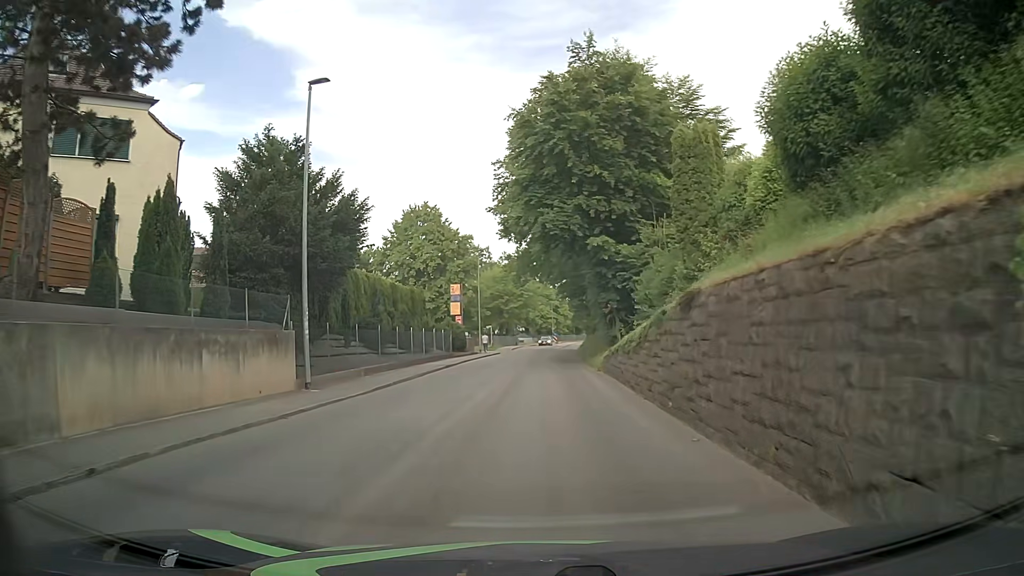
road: tertiary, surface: asphalt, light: Day
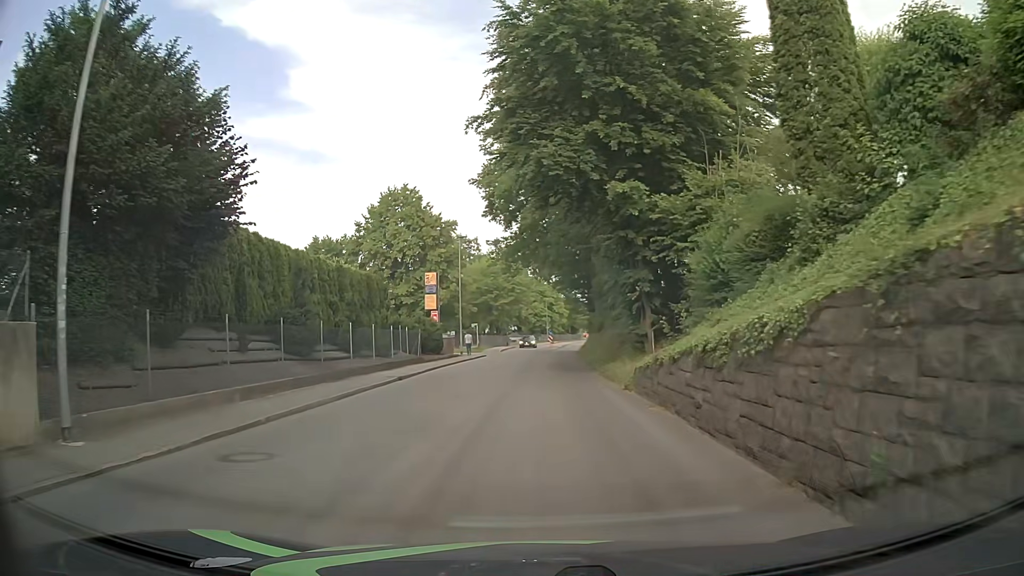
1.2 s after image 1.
(+0.1, +9.6) m; +2°
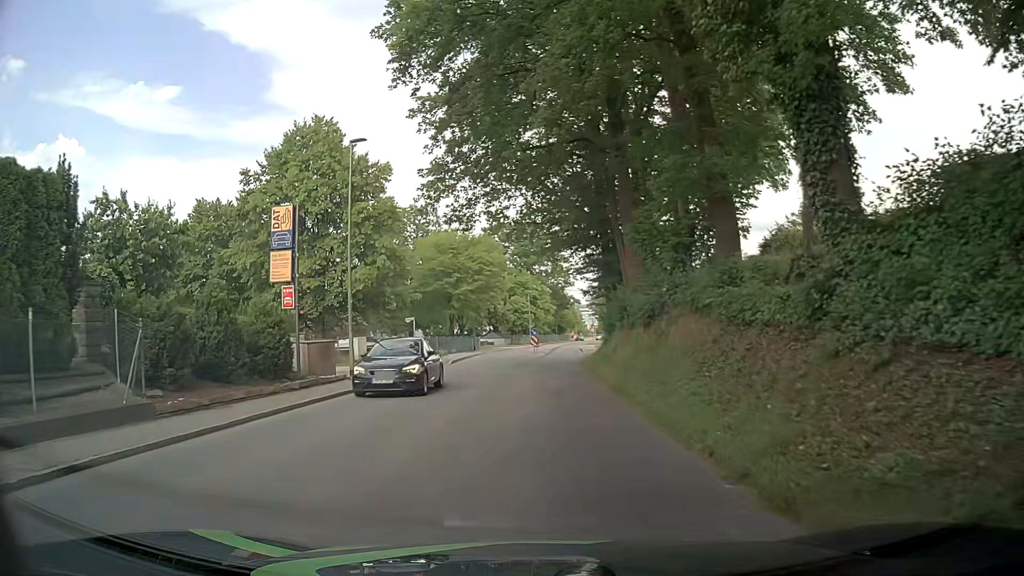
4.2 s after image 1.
(0.0, +23.9) m; +1°
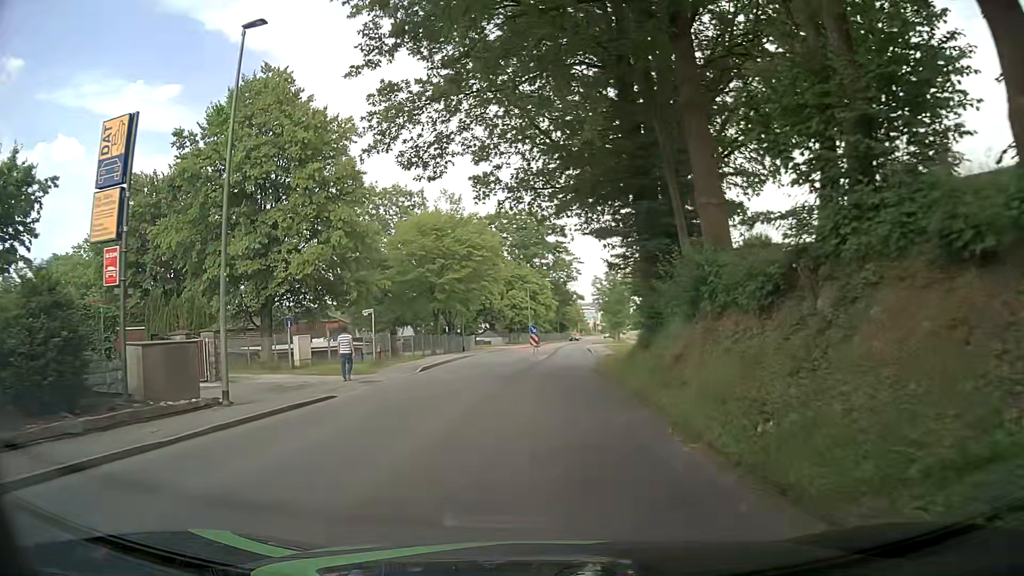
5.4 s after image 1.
(-0.1, +9.6) m; -1°
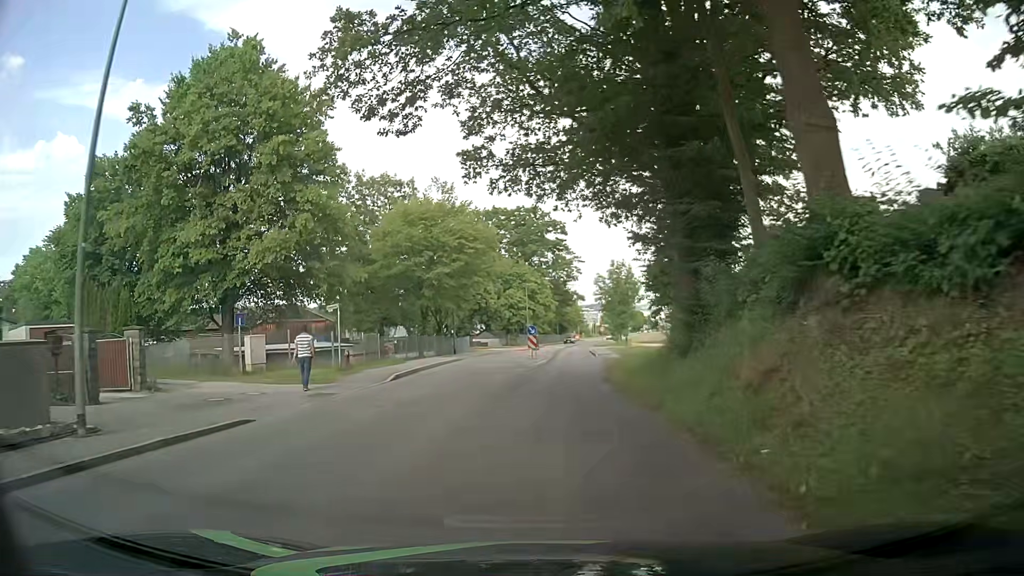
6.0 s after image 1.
(0.0, +4.8) m; 0°
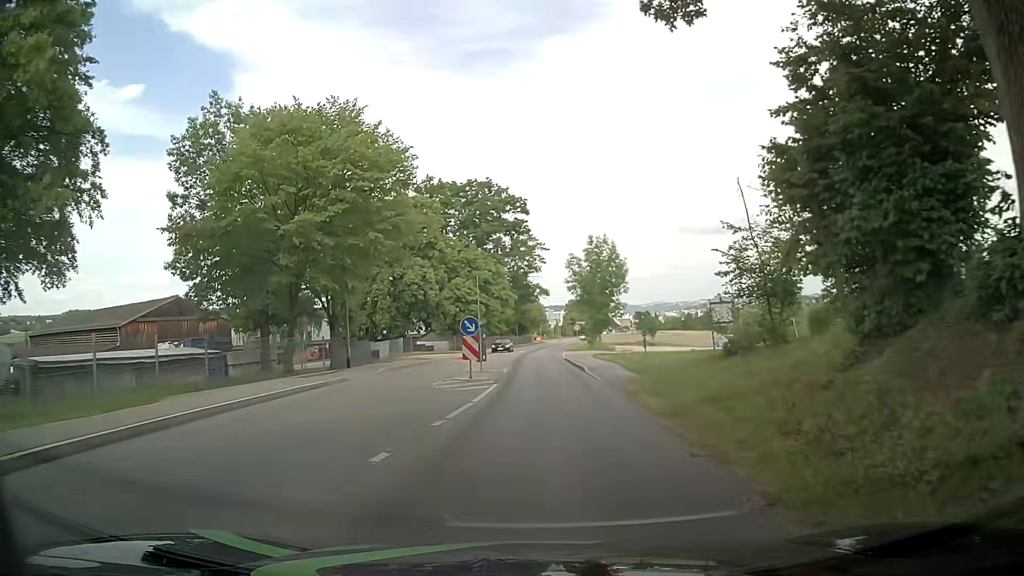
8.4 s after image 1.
(+0.4, +19.3) m; +4°
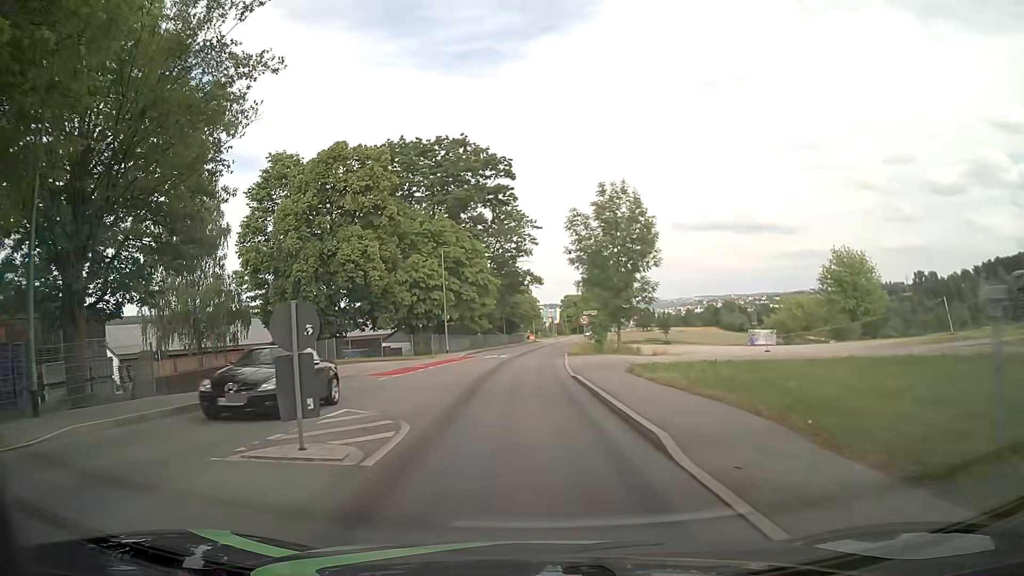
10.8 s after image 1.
(+0.4, +19.4) m; +1°
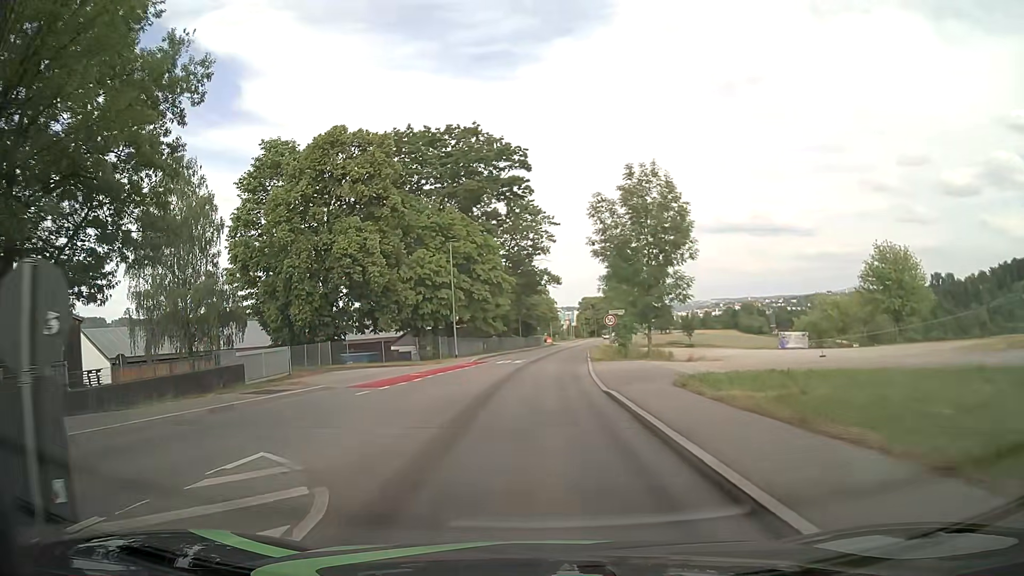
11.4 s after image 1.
(-0.1, +4.8) m; -2°
(0, +10) (0, +20) (0, +30) (+1, +40) (+2, +50) (+3, +60) (+3, +70) (+4, +80) (+5, +90) (+7, +100) m
